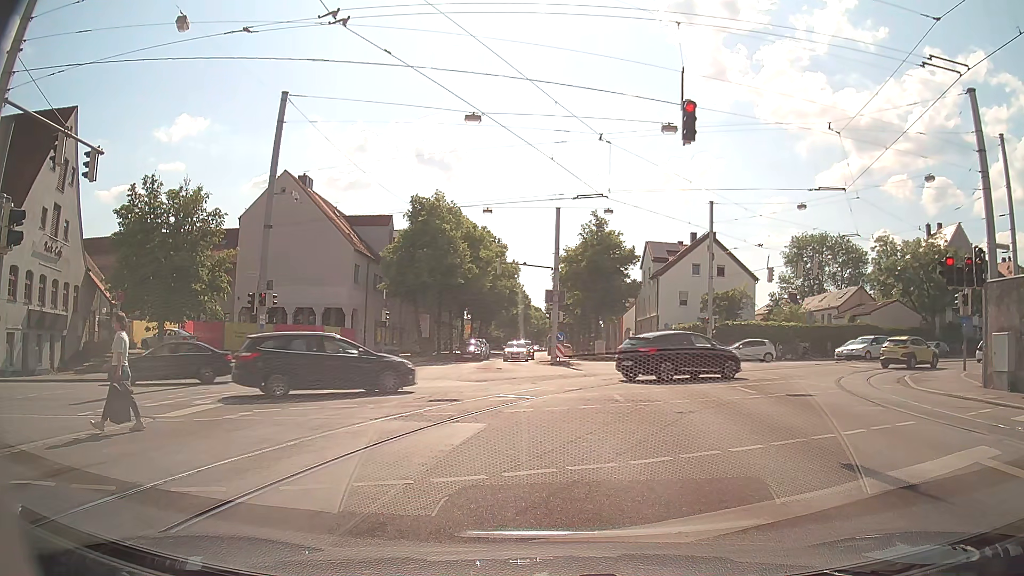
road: tertiary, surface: asphalt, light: Day
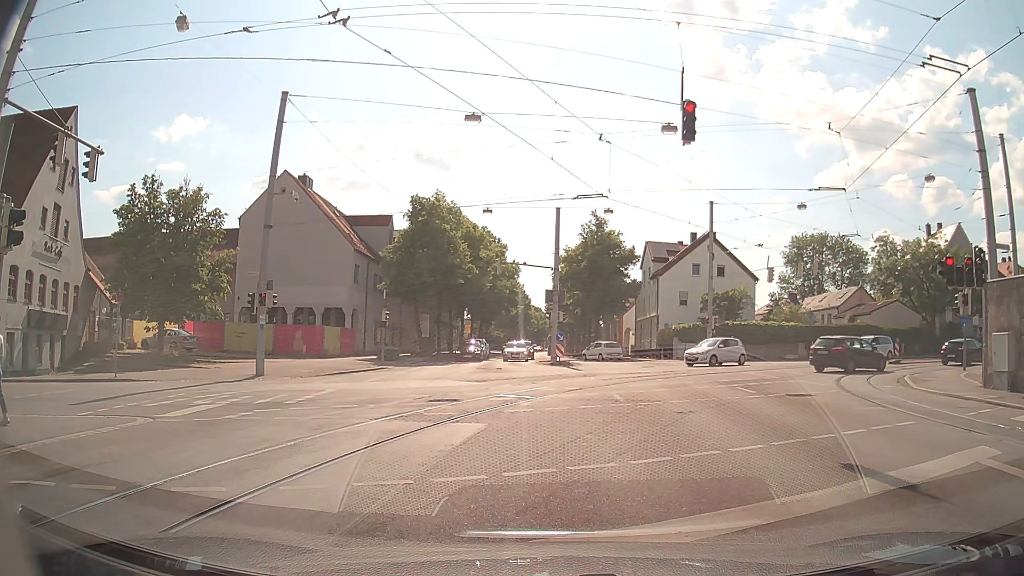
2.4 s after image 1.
(0.0, 0.0) m; 0°
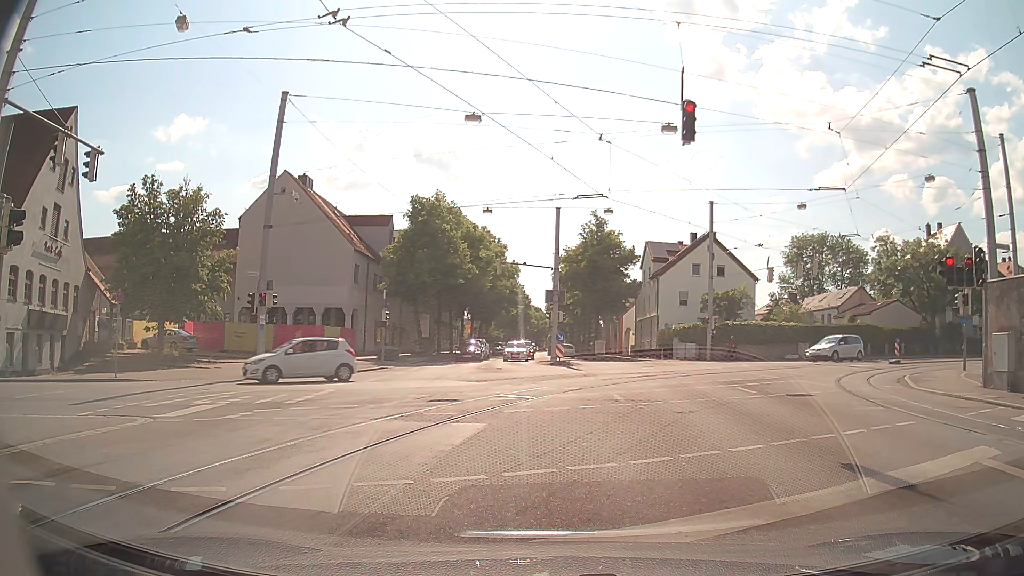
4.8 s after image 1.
(0.0, 0.0) m; 0°
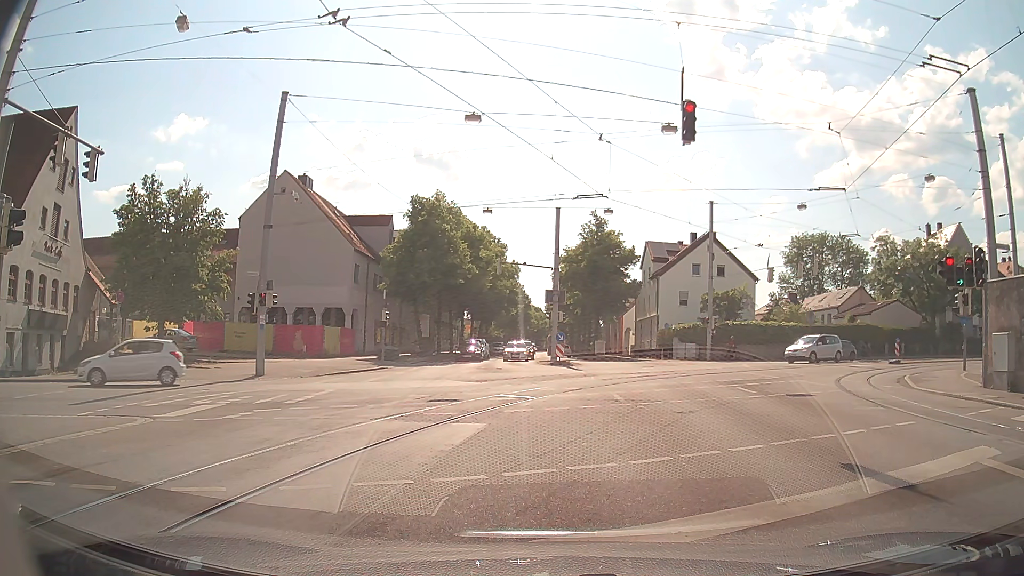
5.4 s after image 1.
(0.0, 0.0) m; 0°
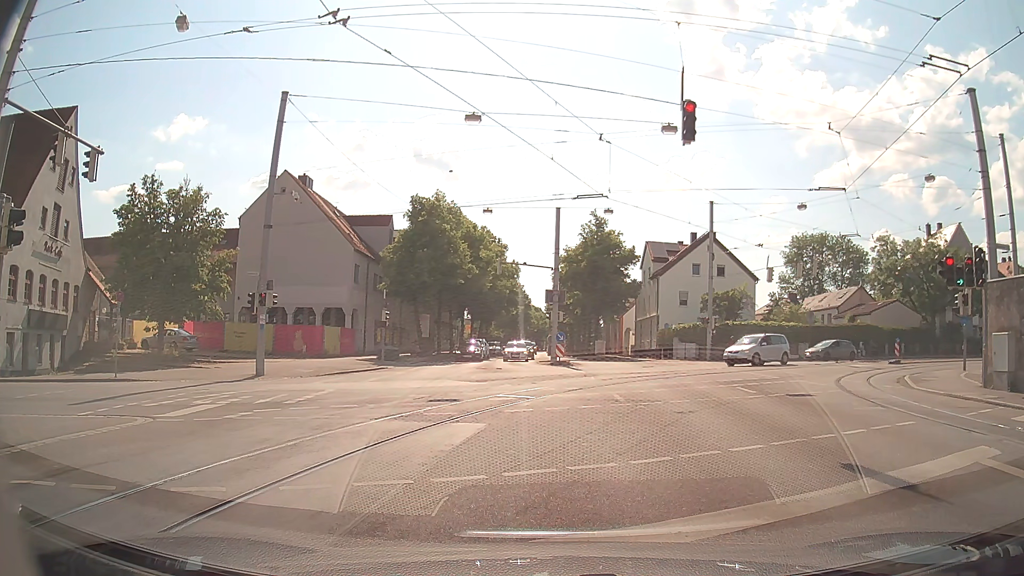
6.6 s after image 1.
(0.0, 0.0) m; 0°
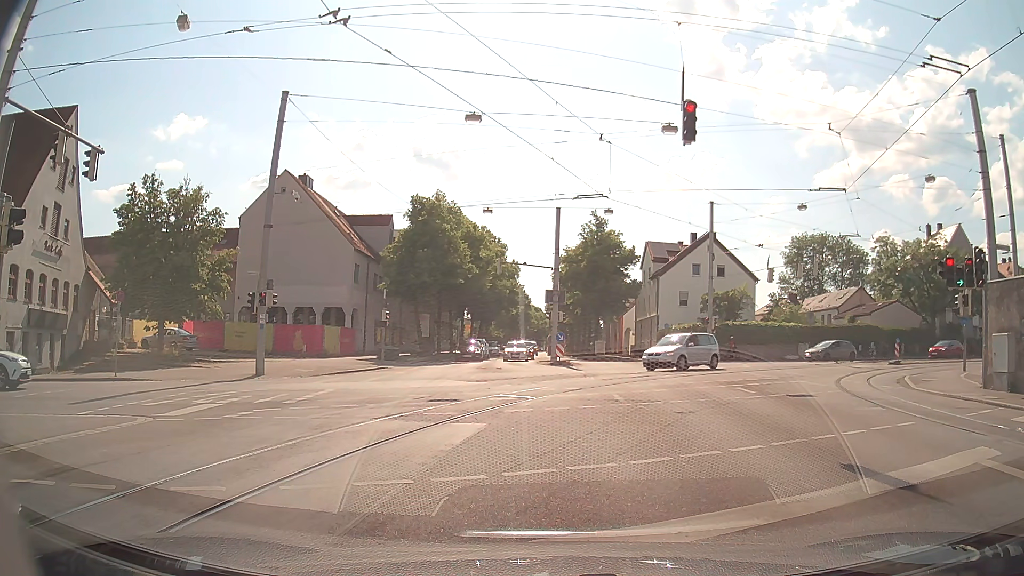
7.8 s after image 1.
(0.0, 0.0) m; 0°
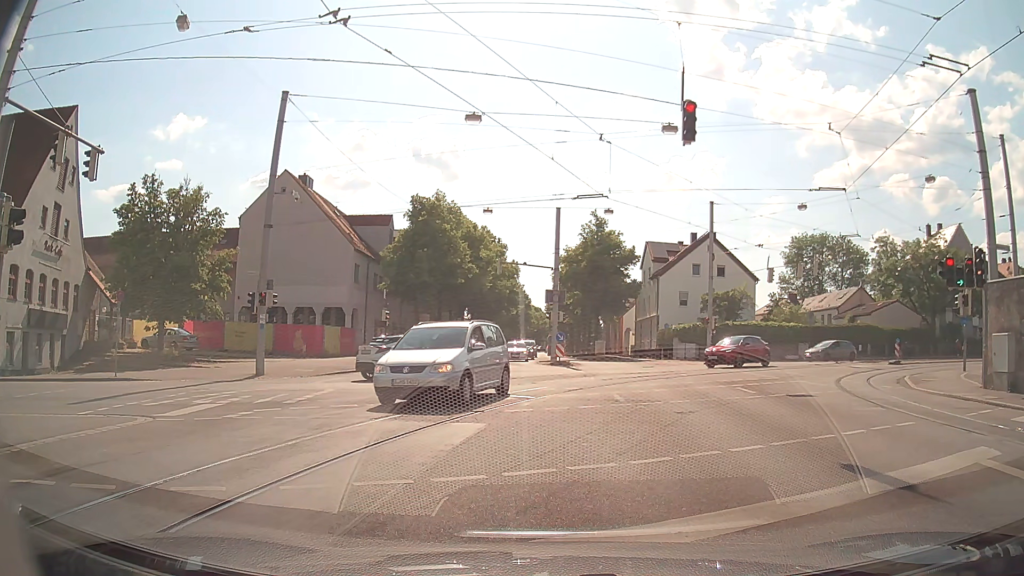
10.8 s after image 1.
(0.0, 0.0) m; 0°
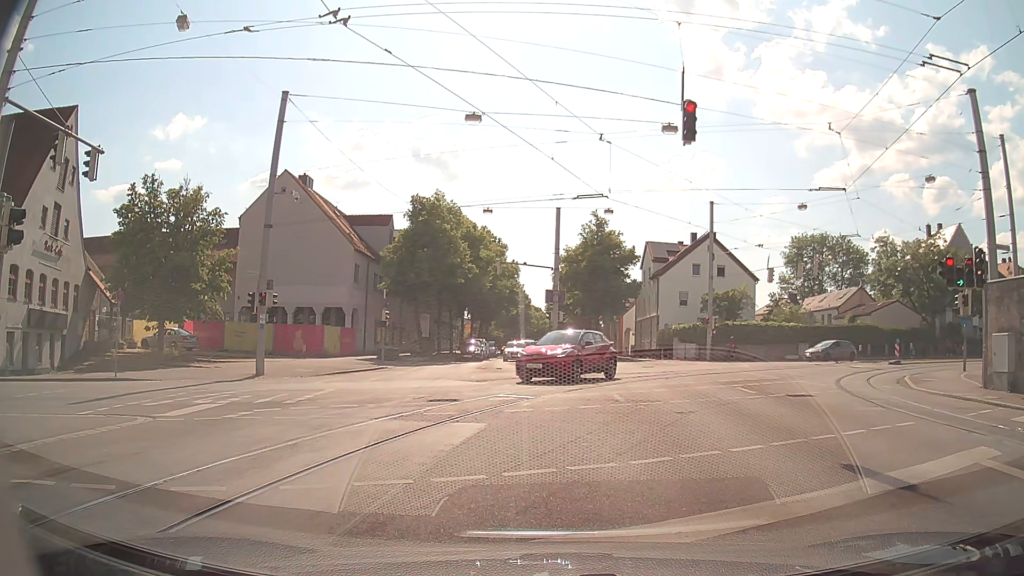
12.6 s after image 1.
(0.0, 0.0) m; 0°
